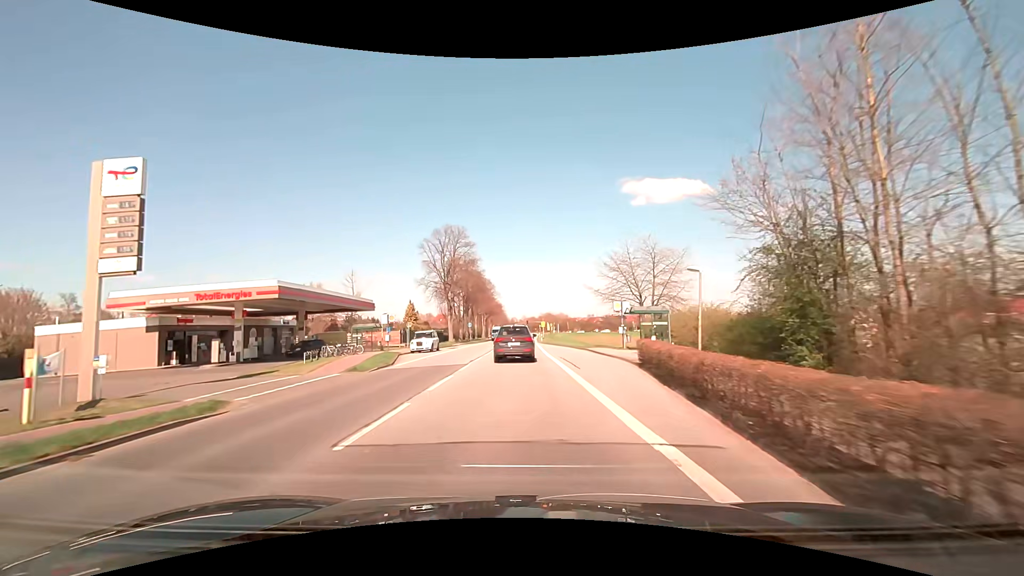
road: primary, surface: asphalt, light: Day
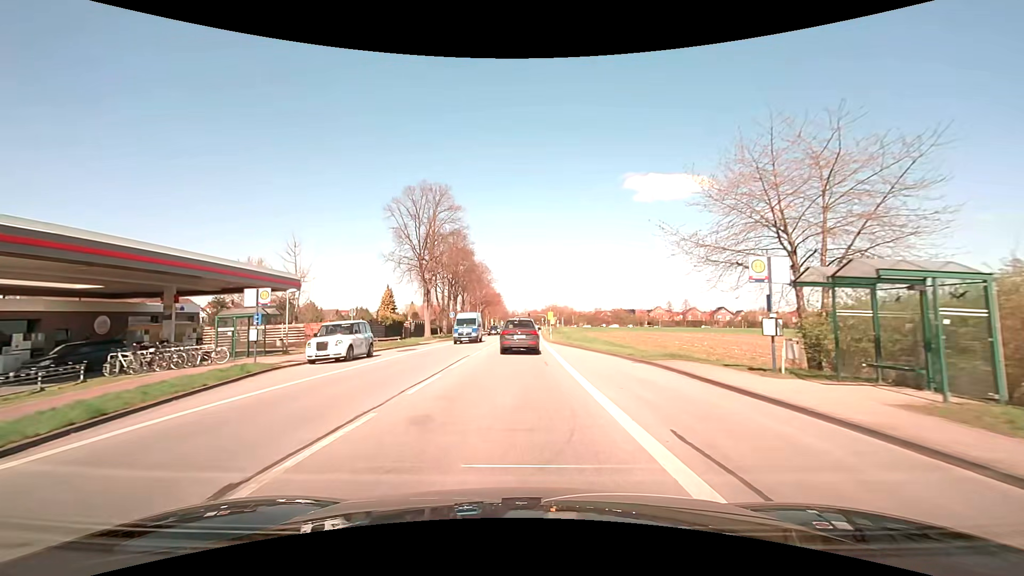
(+0.2, +20.3) m; 0°
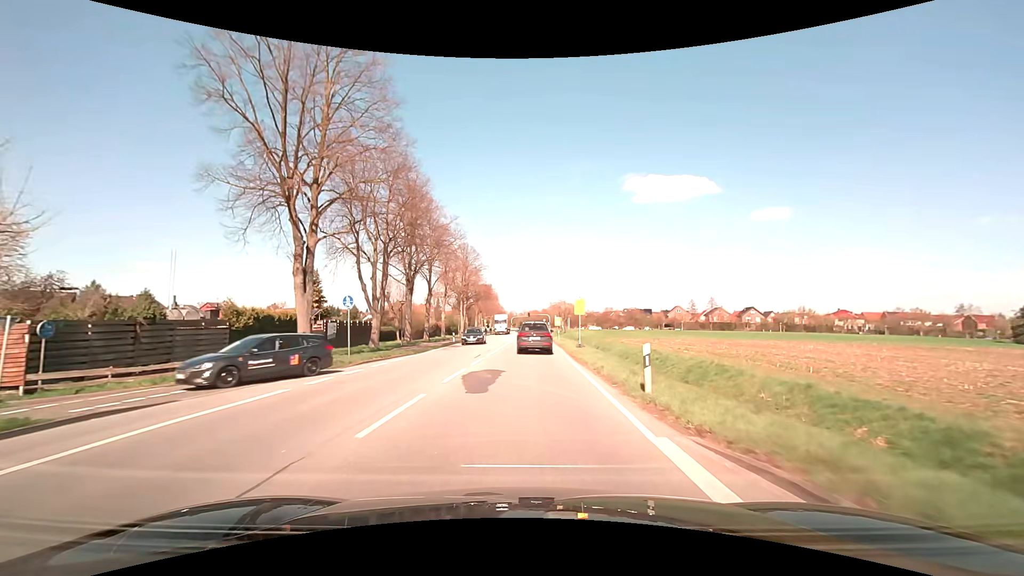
(0.0, +34.1) m; 0°
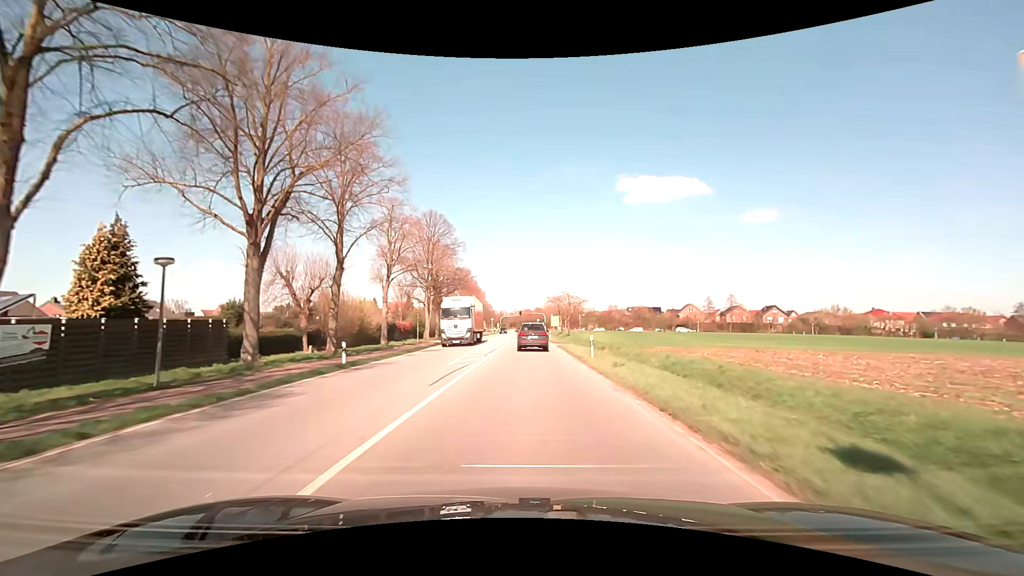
(+0.1, +28.5) m; +1°
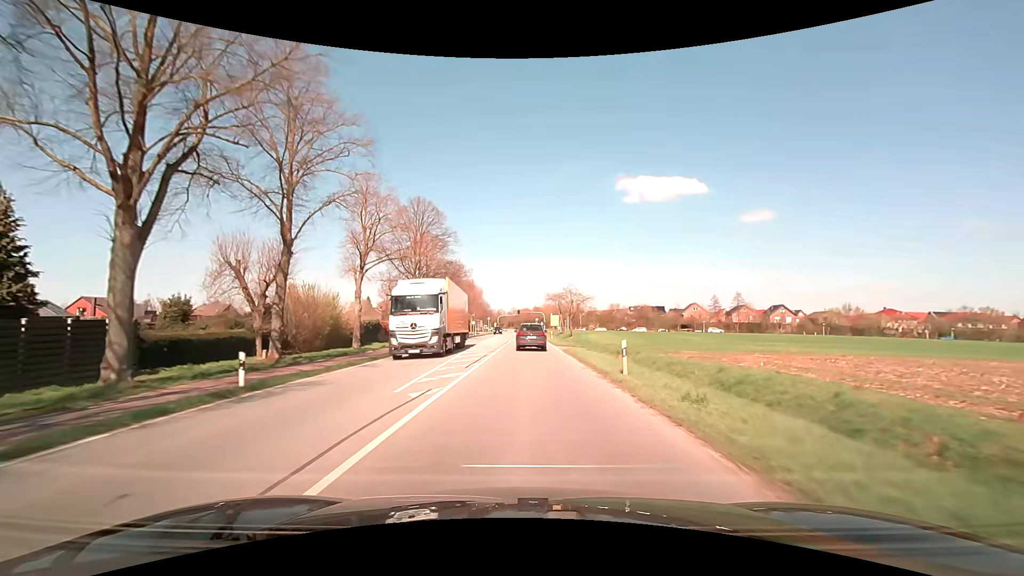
(0.0, +7.3) m; 0°
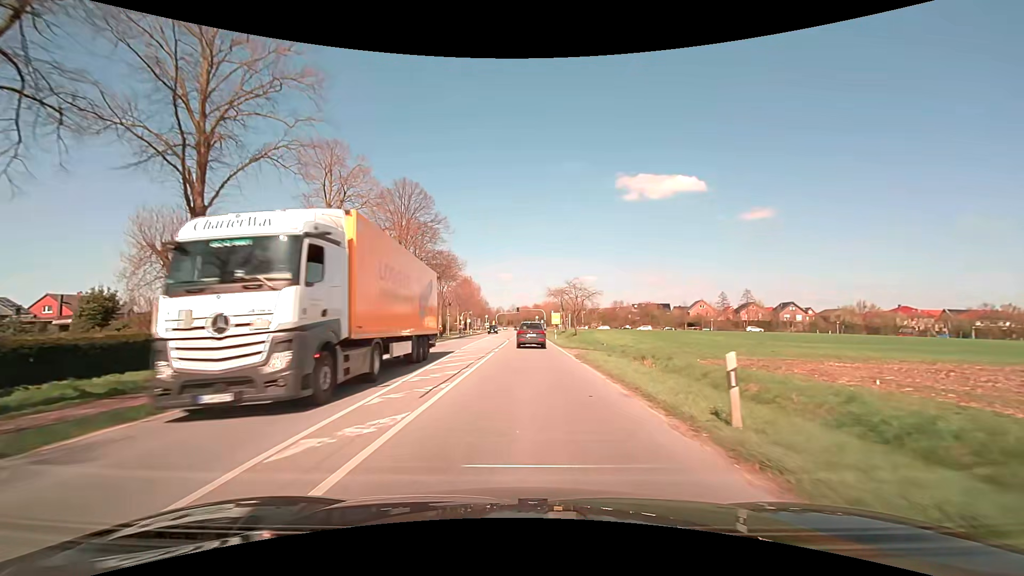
(0.0, +7.4) m; 0°
